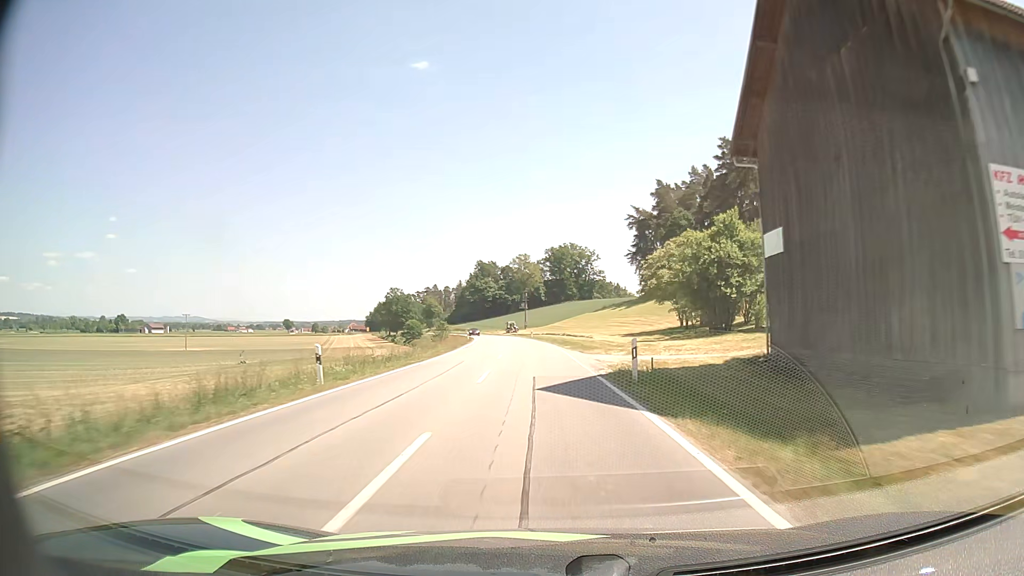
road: secondary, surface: asphalt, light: Day
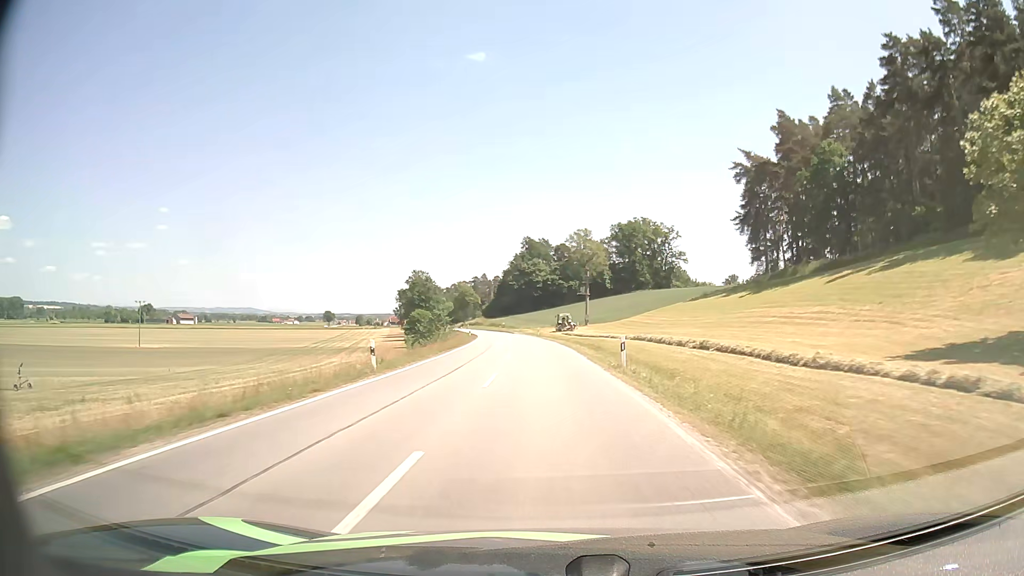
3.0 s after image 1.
(-2.2, +58.5) m; -5°
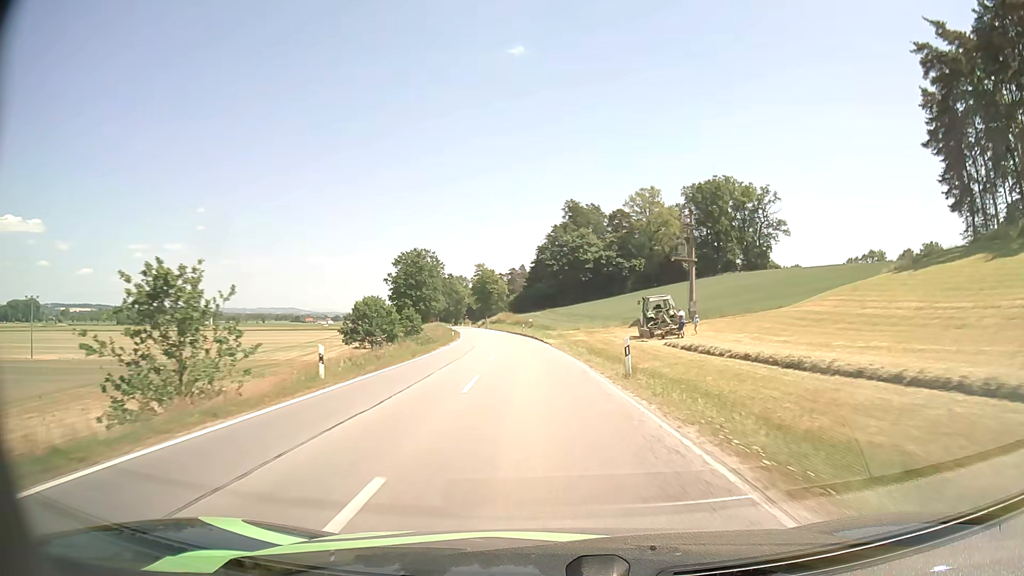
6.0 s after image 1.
(-1.8, +59.3) m; -4°
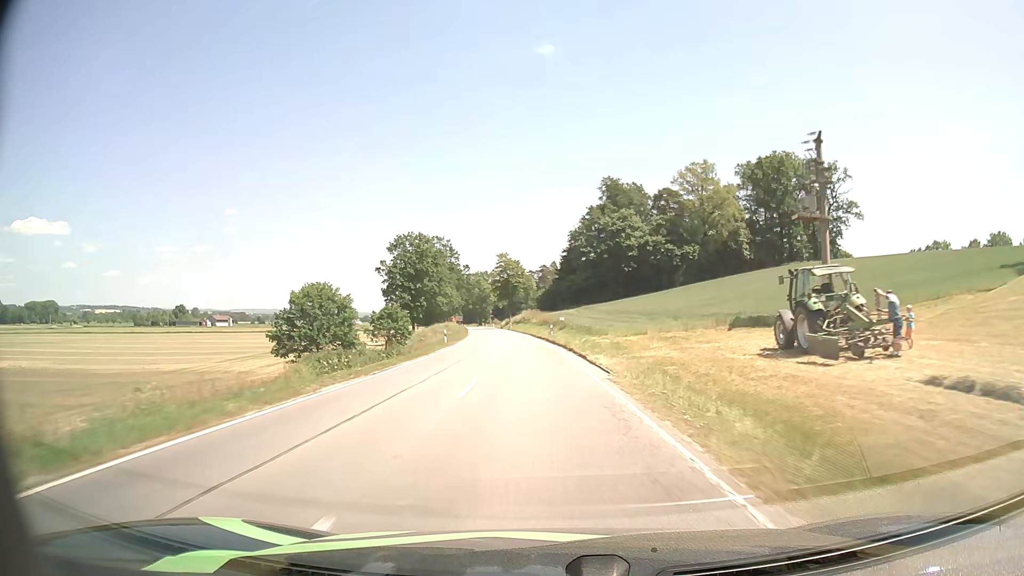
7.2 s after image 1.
(-0.4, +24.1) m; -3°
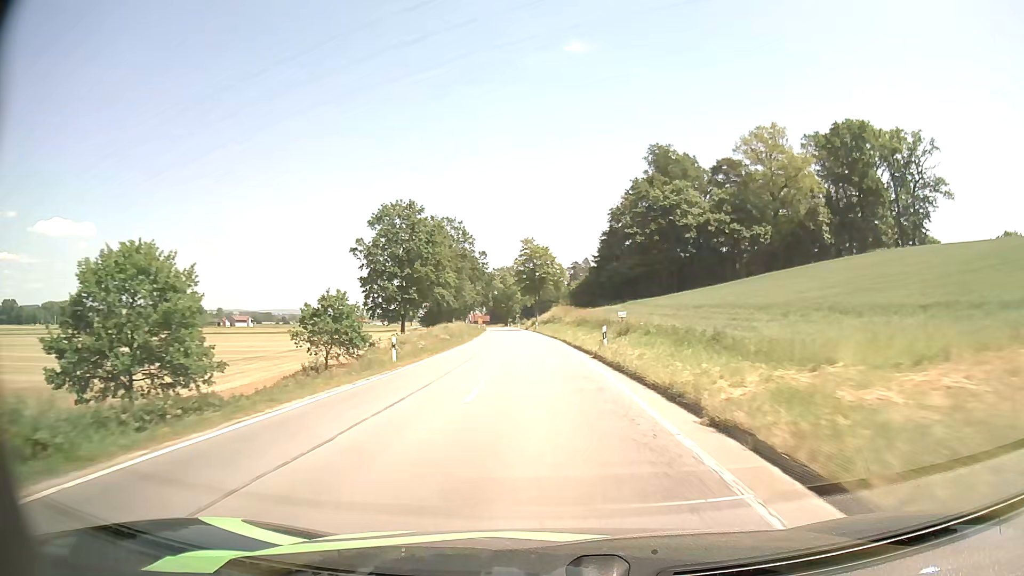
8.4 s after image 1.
(-0.6, +24.0) m; -3°
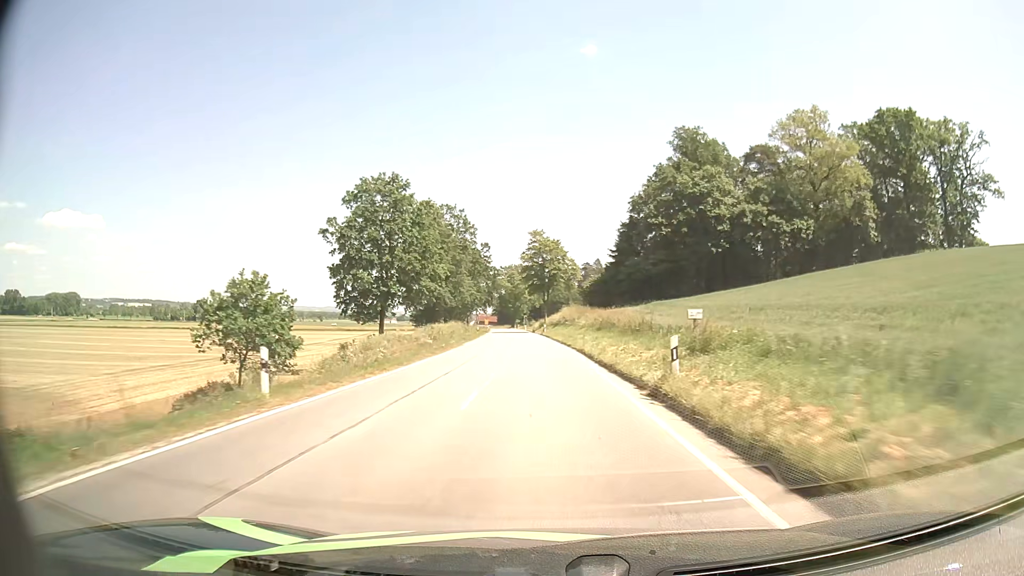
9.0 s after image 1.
(-0.1, +12.1) m; -1°
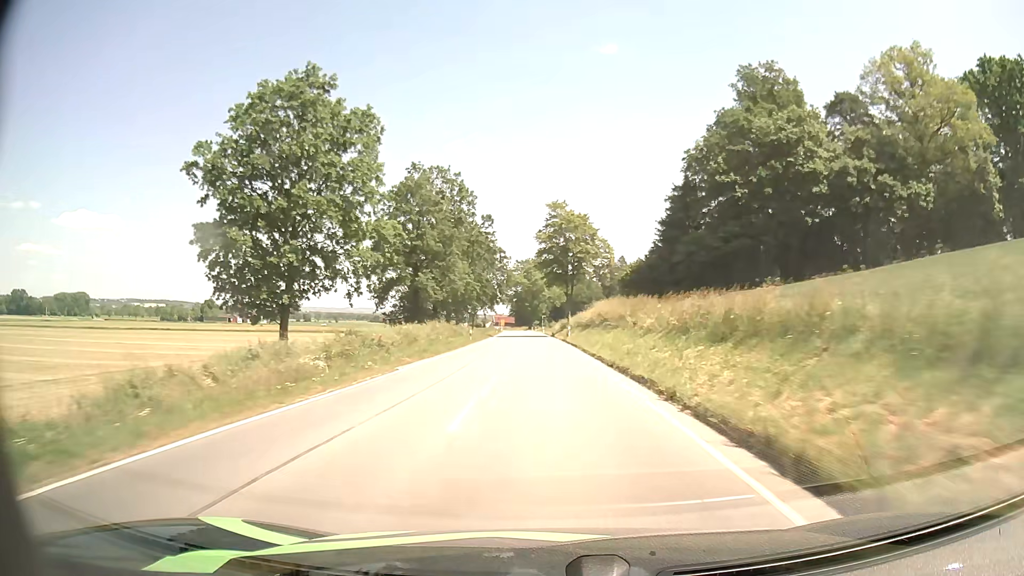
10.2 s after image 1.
(-0.4, +24.4) m; -2°
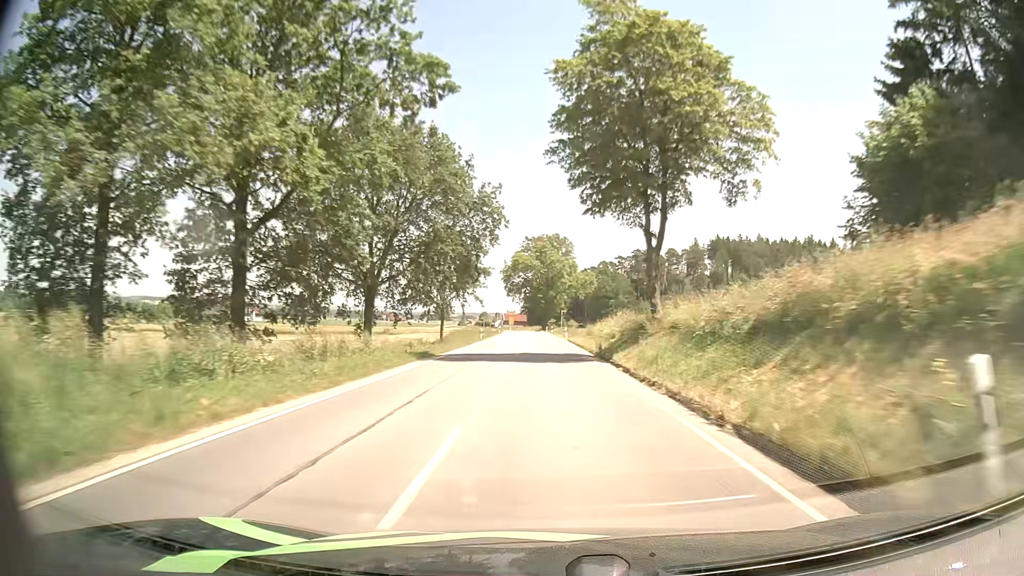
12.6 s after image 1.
(-0.9, +49.4) m; -1°
(0, +10) (0, +20) (0, +30) (0, +40) (-1, +50) (-1, +60) (-1, +70) (-1, +80) (-1, +90) (-2, +100) m
